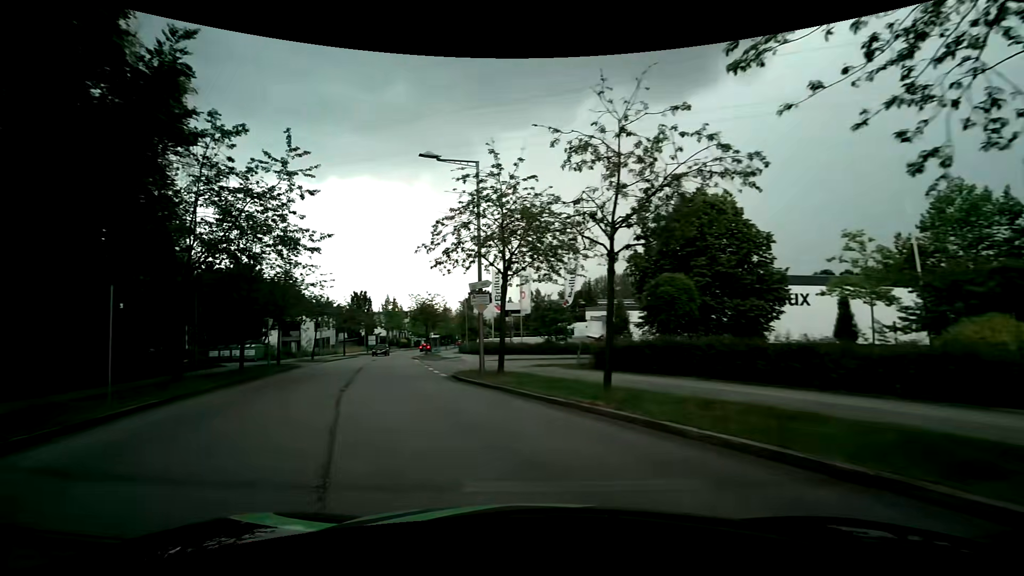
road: residential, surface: asphalt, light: Day
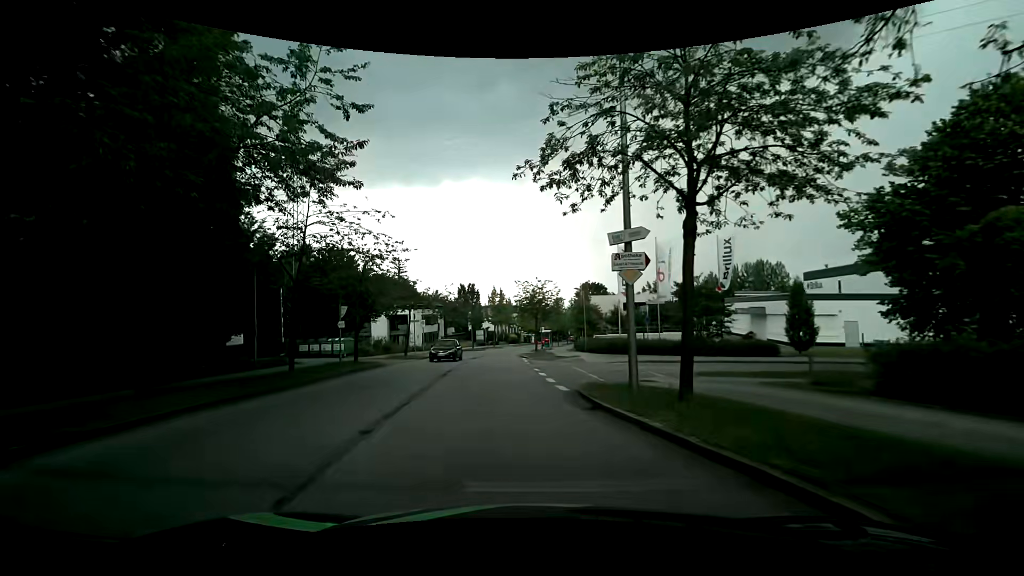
(-1.6, +8.9) m; -14°
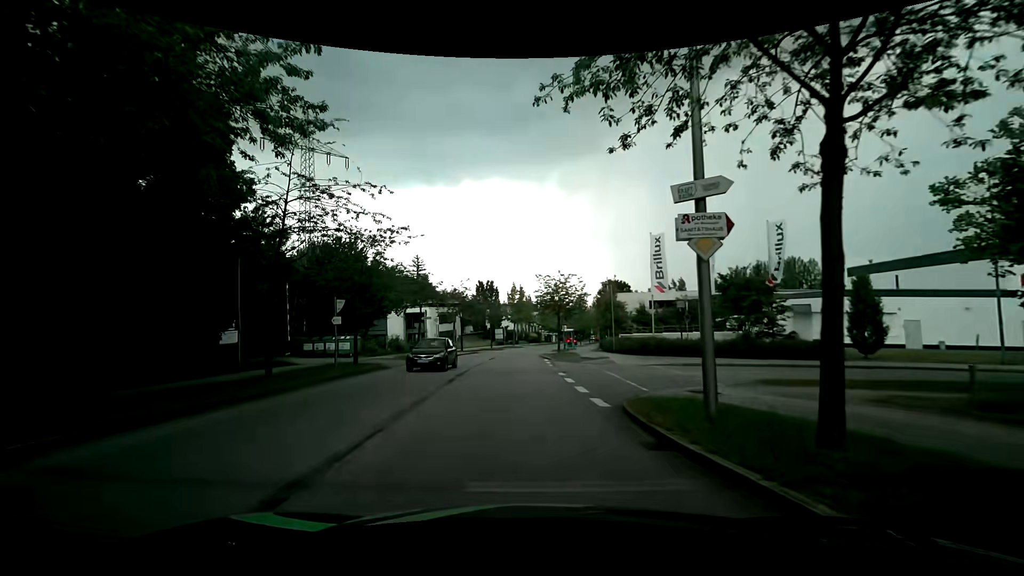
(-0.1, +3.6) m; -4°
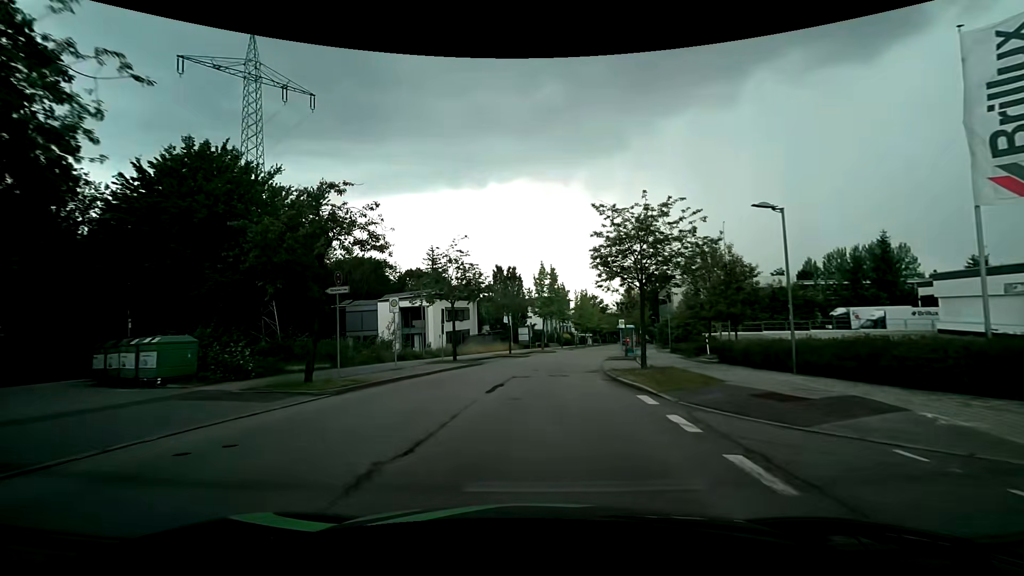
(-0.5, +21.4) m; -2°
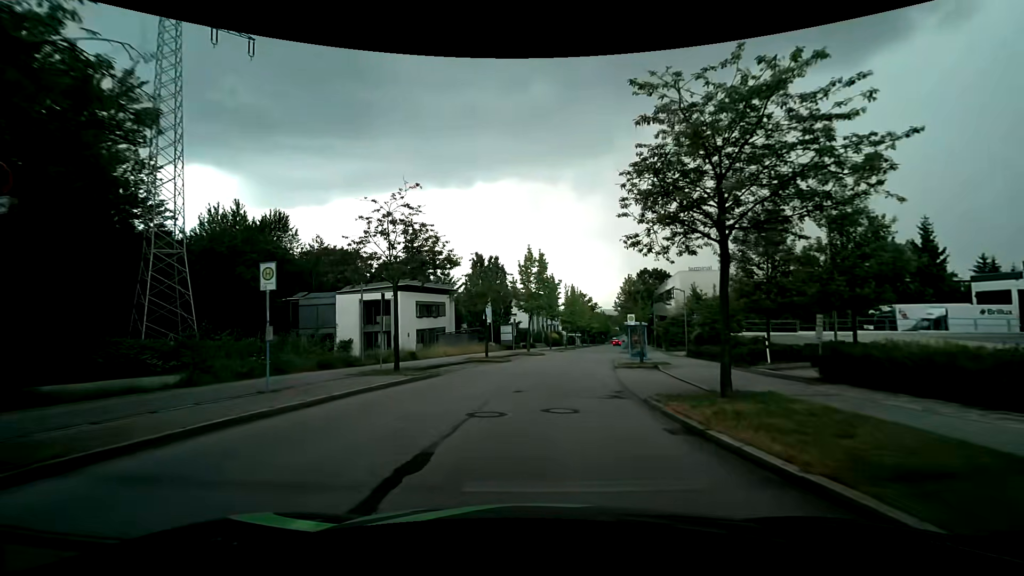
(+0.1, +9.4) m; +1°
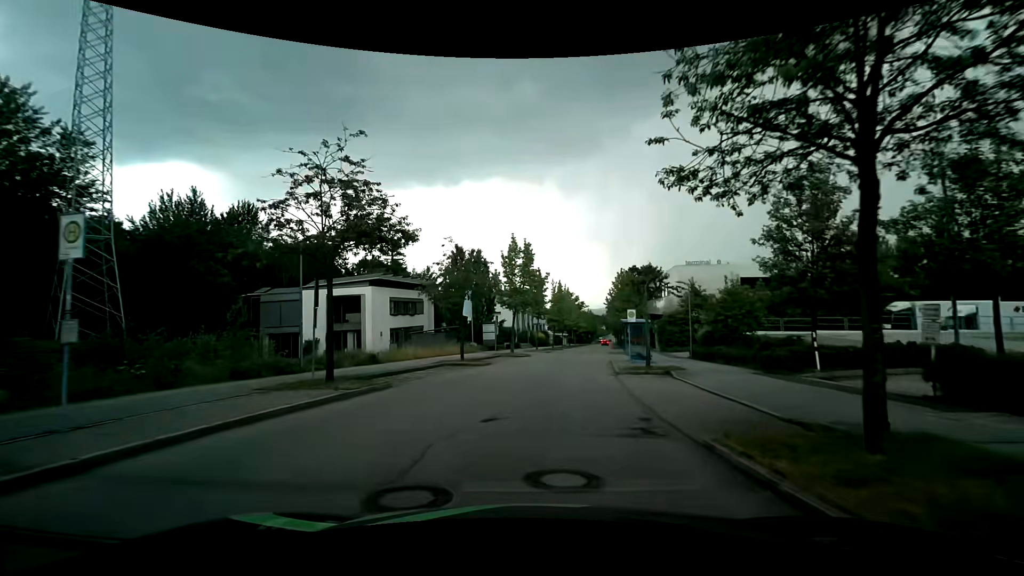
(+0.1, +4.8) m; +2°
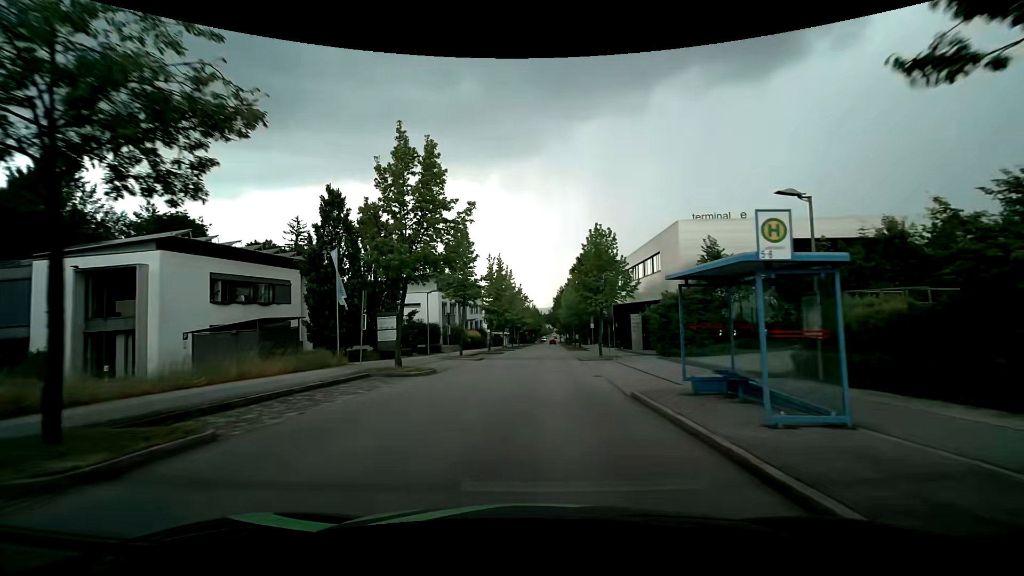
(+1.4, +21.0) m; +8°
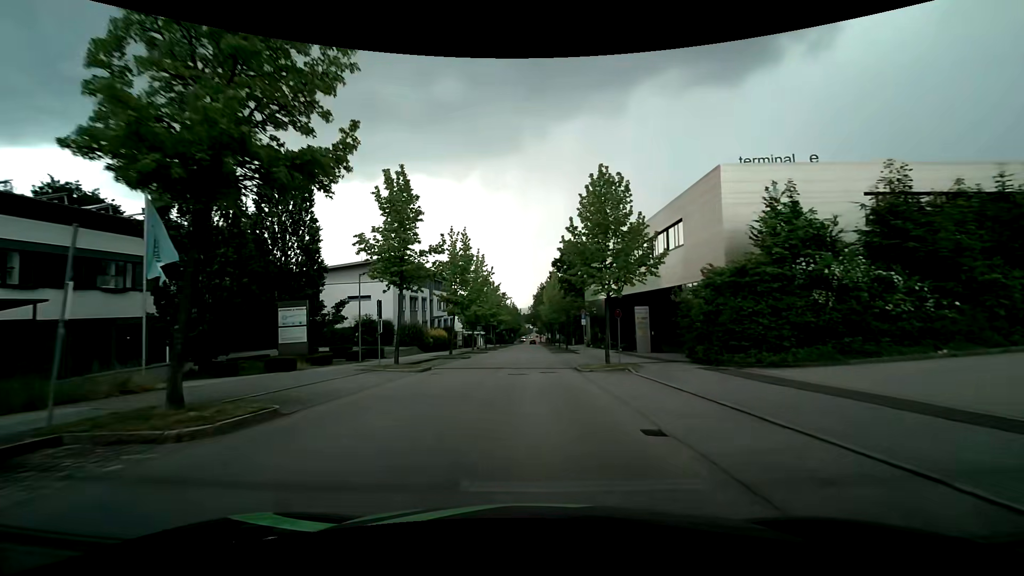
(+0.2, +11.5) m; +1°
(0, +10) (0, +20) (0, +30) (+1, +40) (+1, +50) (+1, +60) (+1, +70) (+1, +80) (+1, +90) (+1, +100) m
